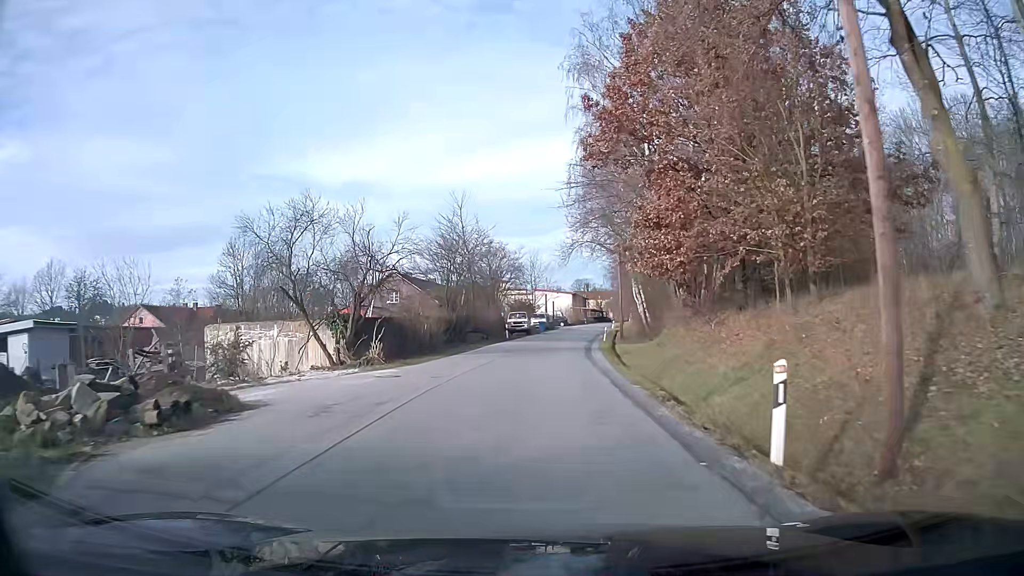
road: unclassified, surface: asphalt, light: Day
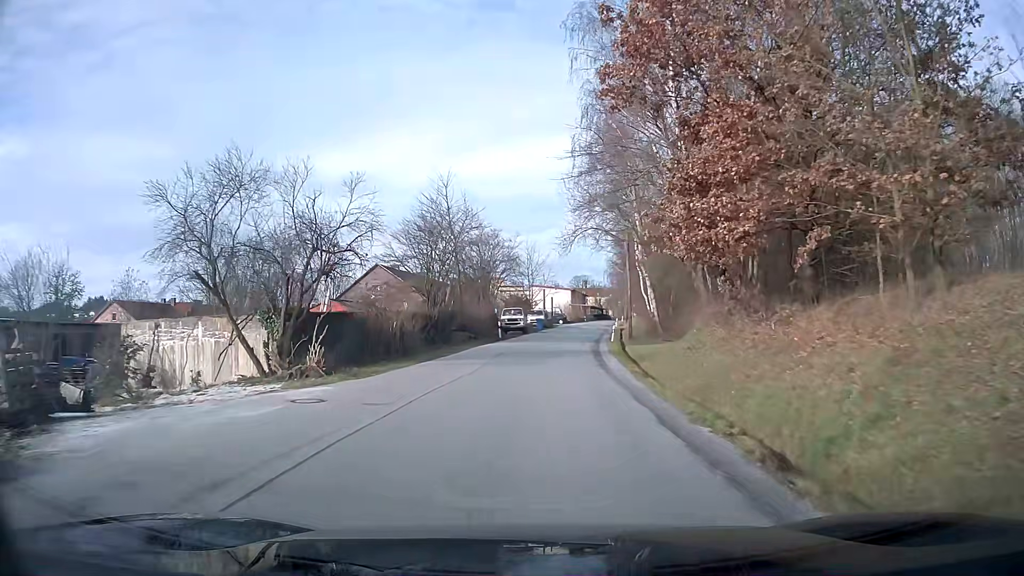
(0.0, +6.3) m; 0°
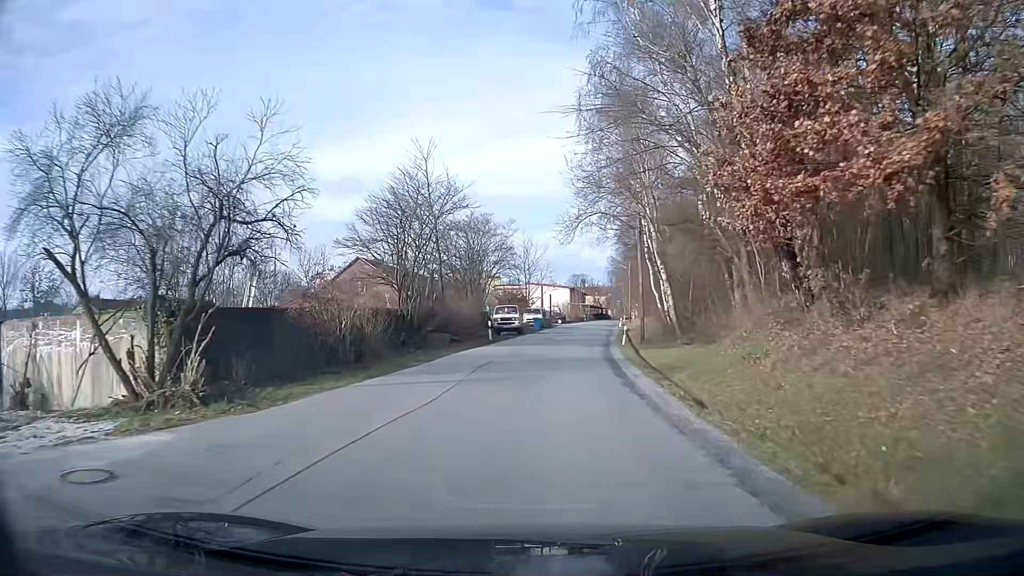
(0.0, +6.4) m; 0°
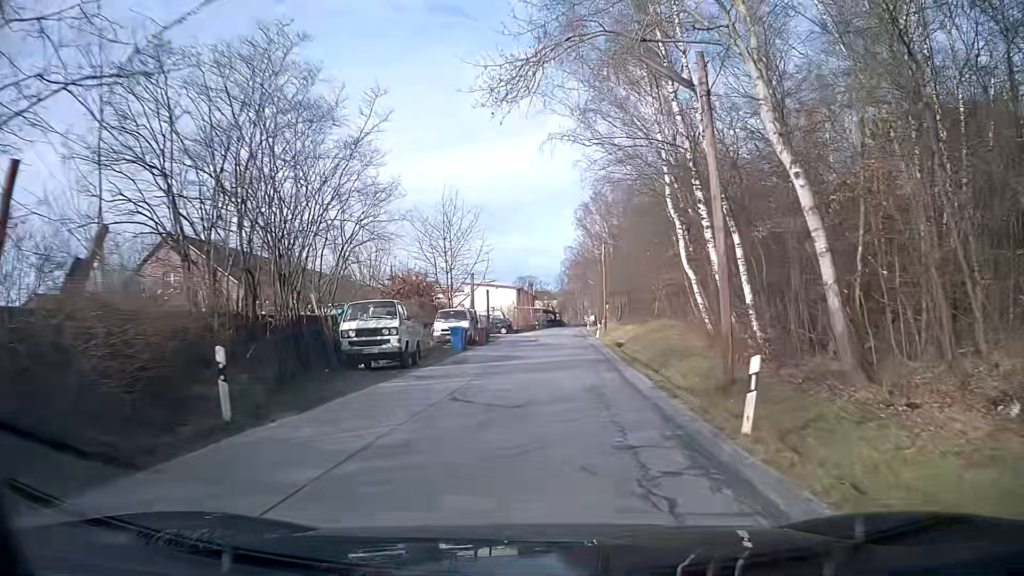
(+1.0, +26.0) m; +4°
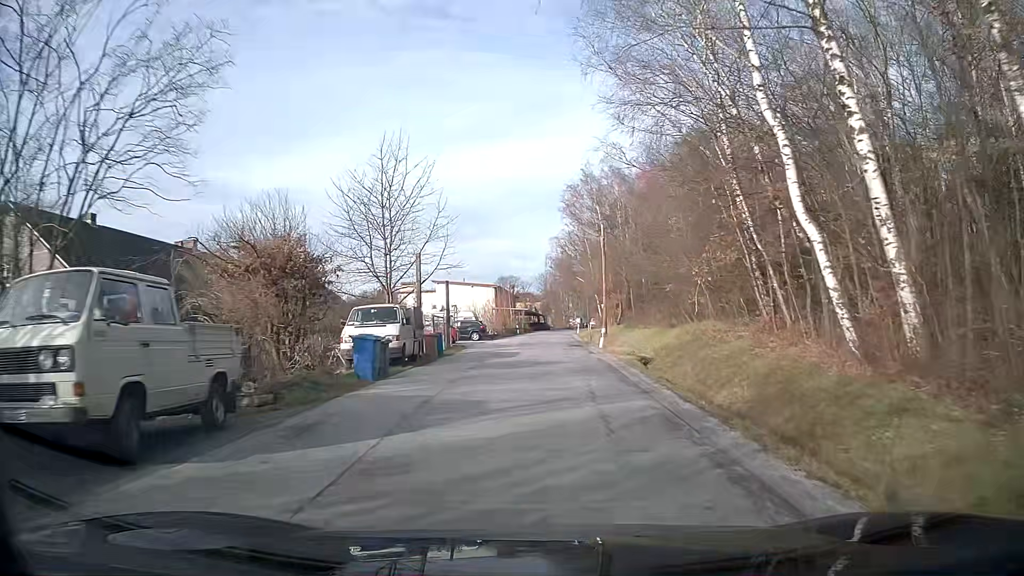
(+0.1, +13.2) m; +1°
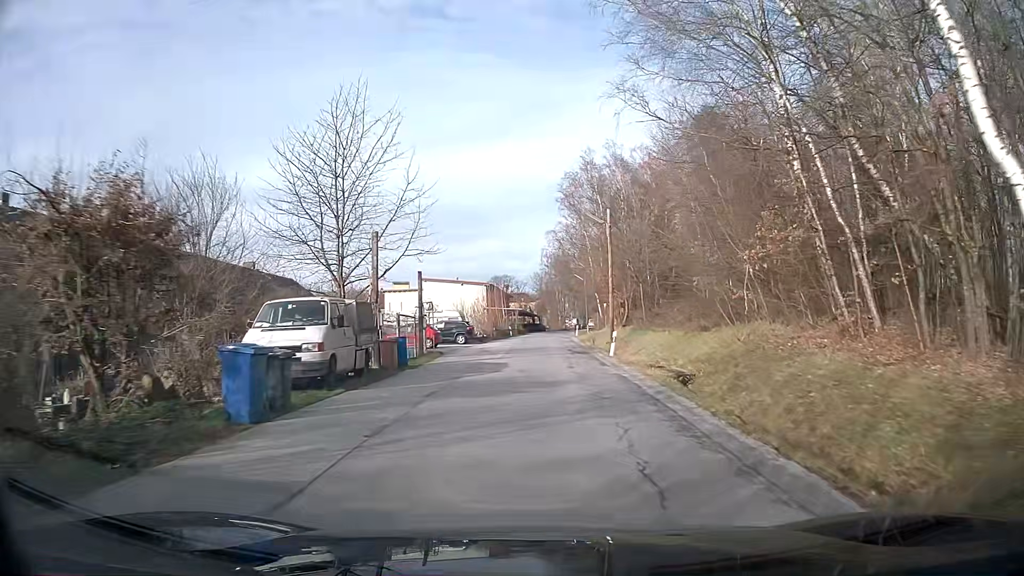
(0.0, +6.6) m; 0°
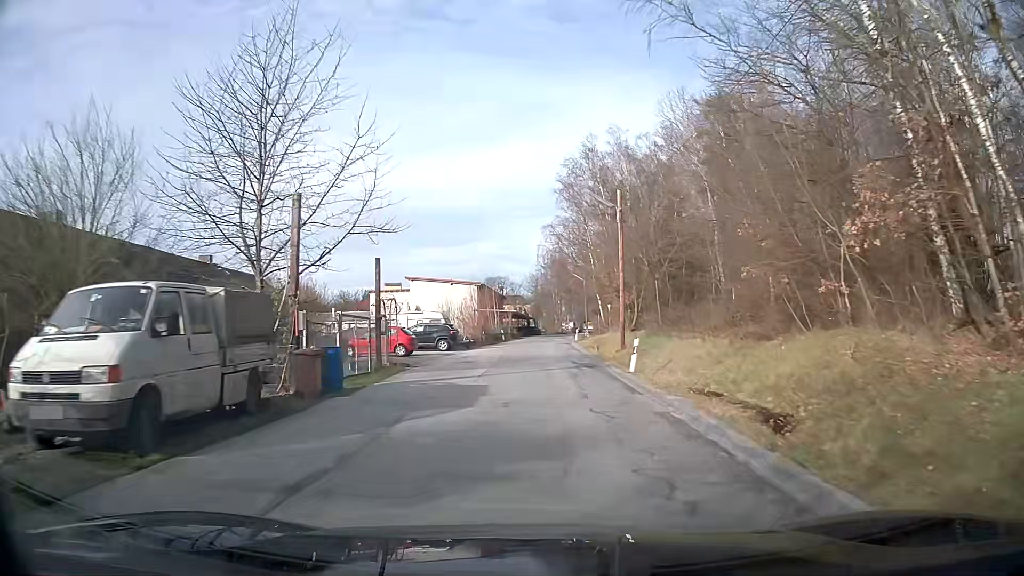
(+0.1, +6.6) m; +1°
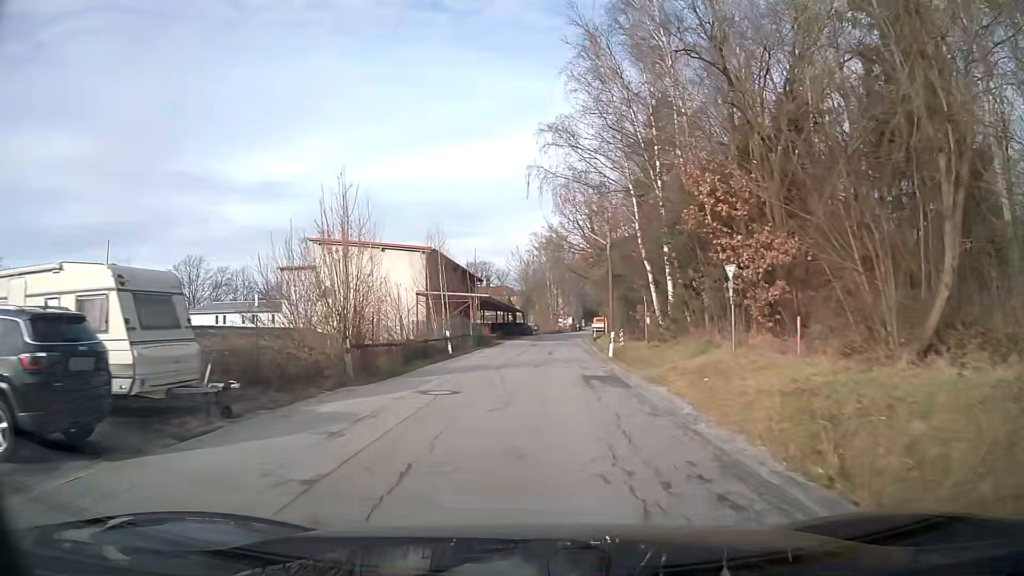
(+0.3, +33.3) m; 0°
